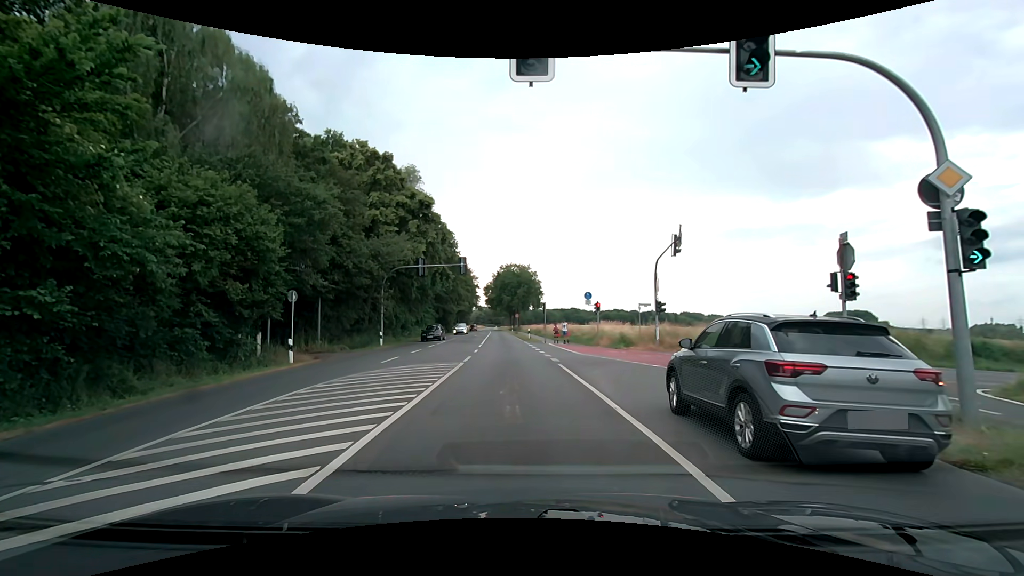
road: secondary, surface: asphalt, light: Day
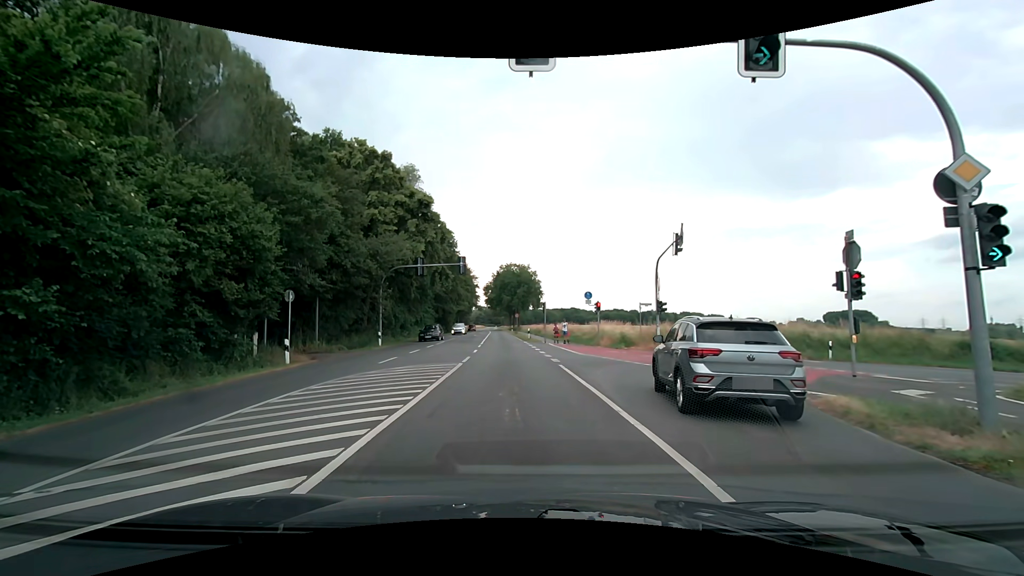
(0.0, +0.3) m; 0°
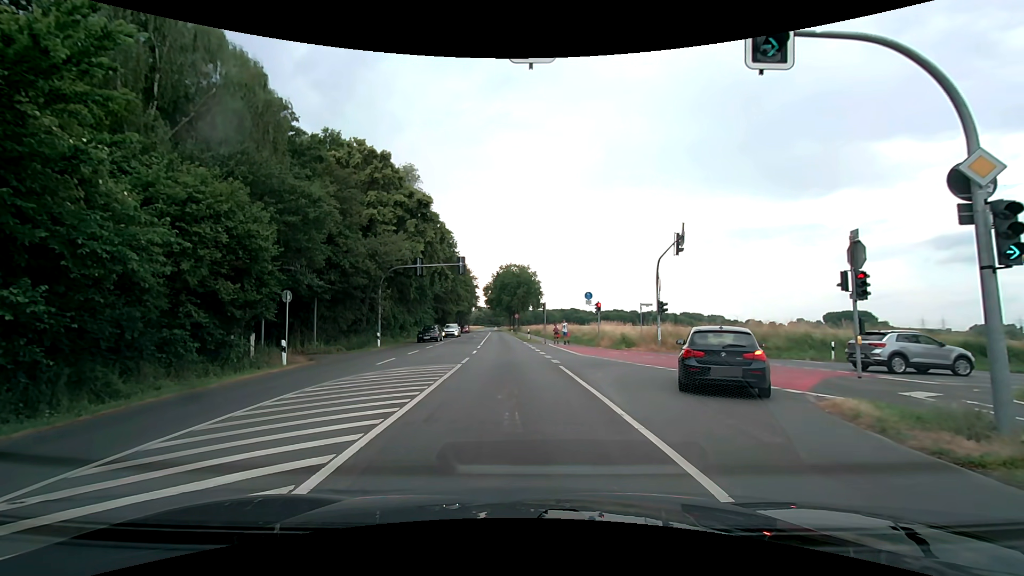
(0.0, +0.3) m; 0°
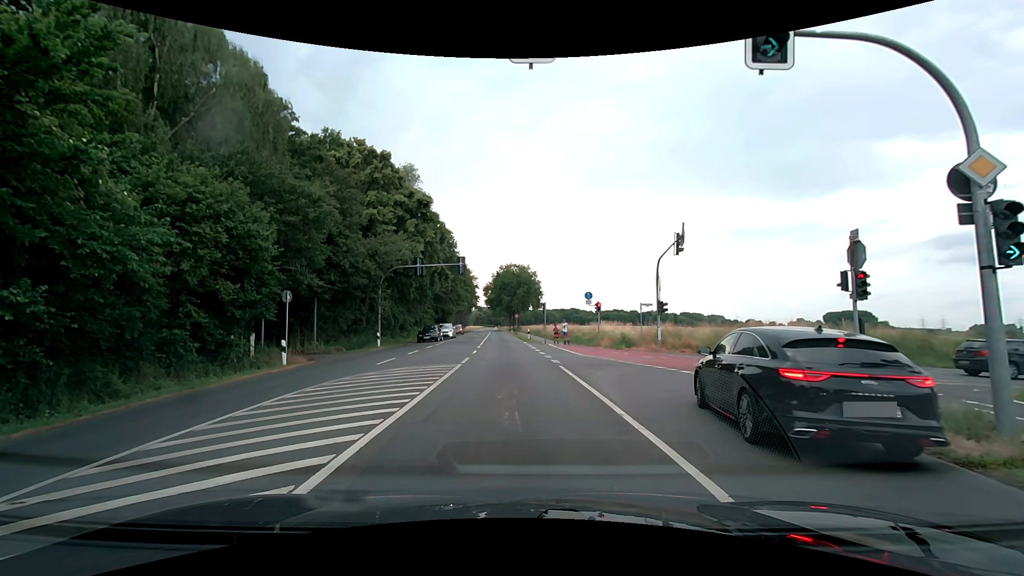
(0.0, +0.1) m; 0°
(-1, +10) (-1, +20) (-2, +30) (-3, +40) (-4, +50) (-5, +60) (-6, +70) (-7, +80) (-8, +90) (-9, +100) m
